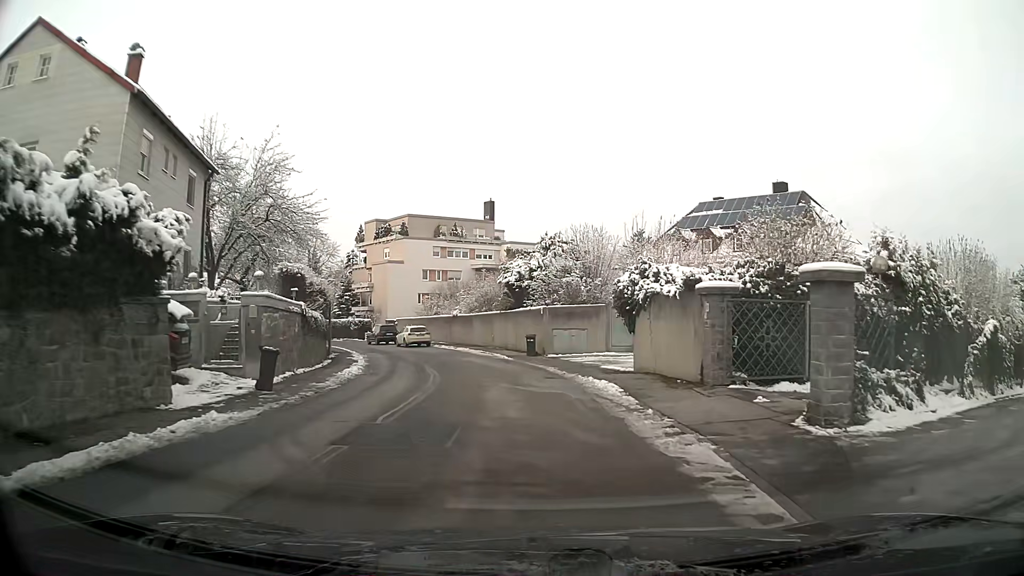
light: Day
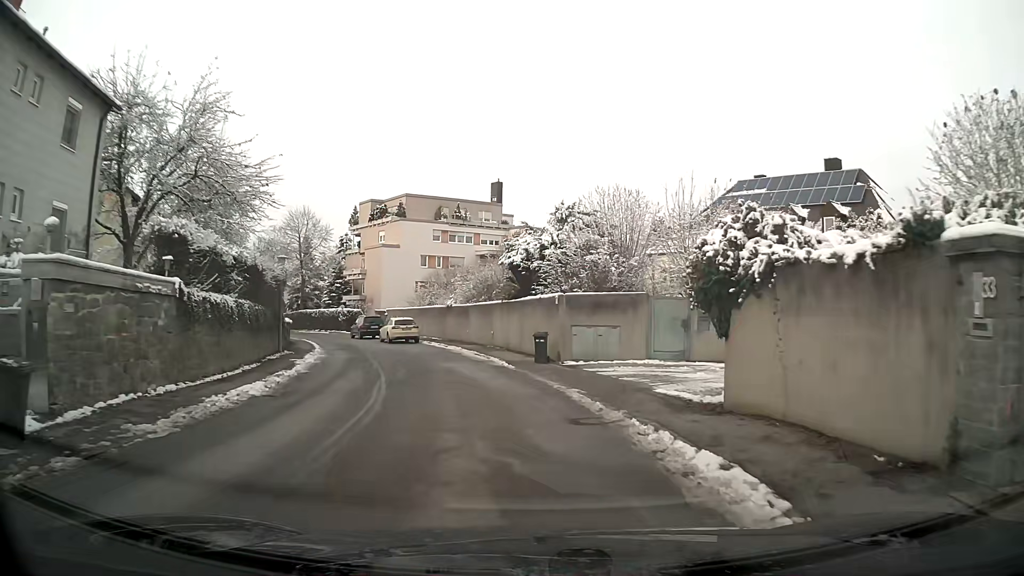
(-0.1, +8.2) m; -2°
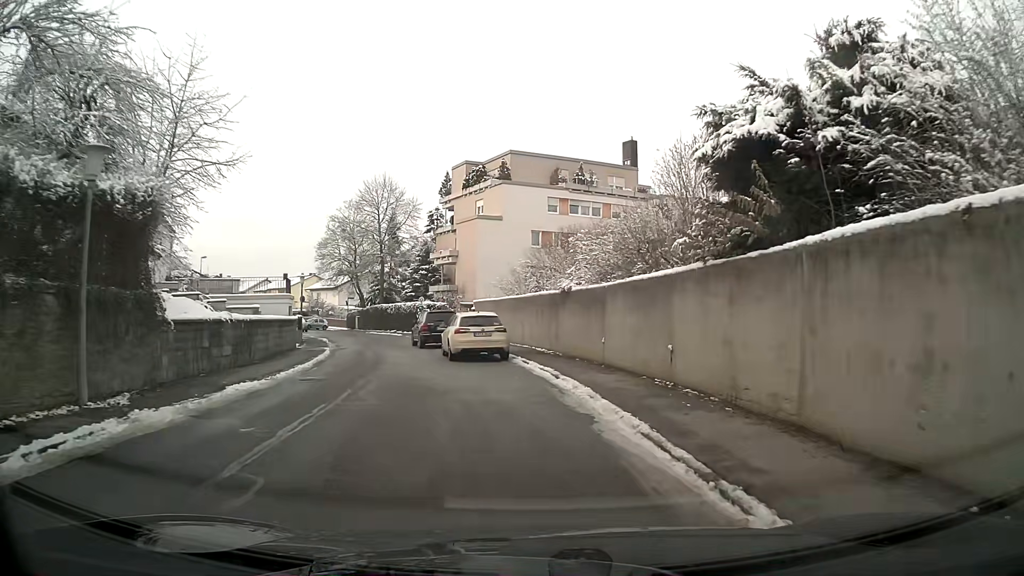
(-1.7, +18.3) m; -10°
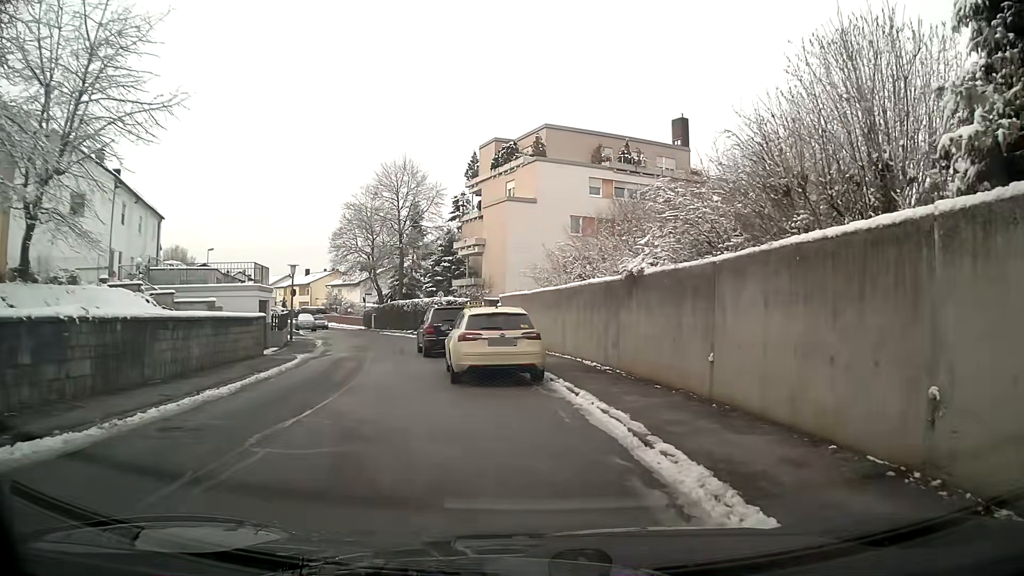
(-0.2, +7.0) m; -3°
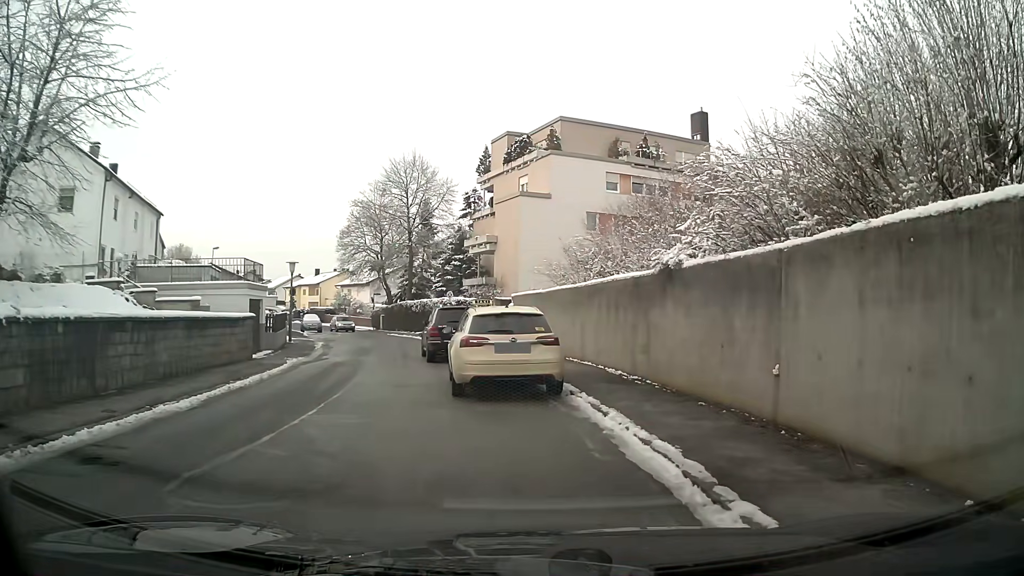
(0.0, +1.9) m; -1°
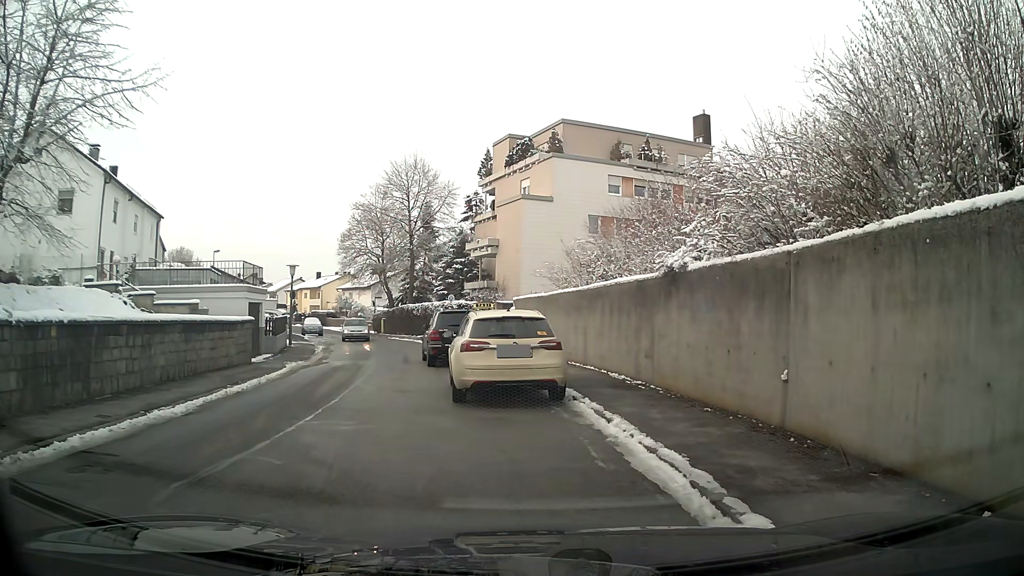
(0.0, +0.3) m; 0°
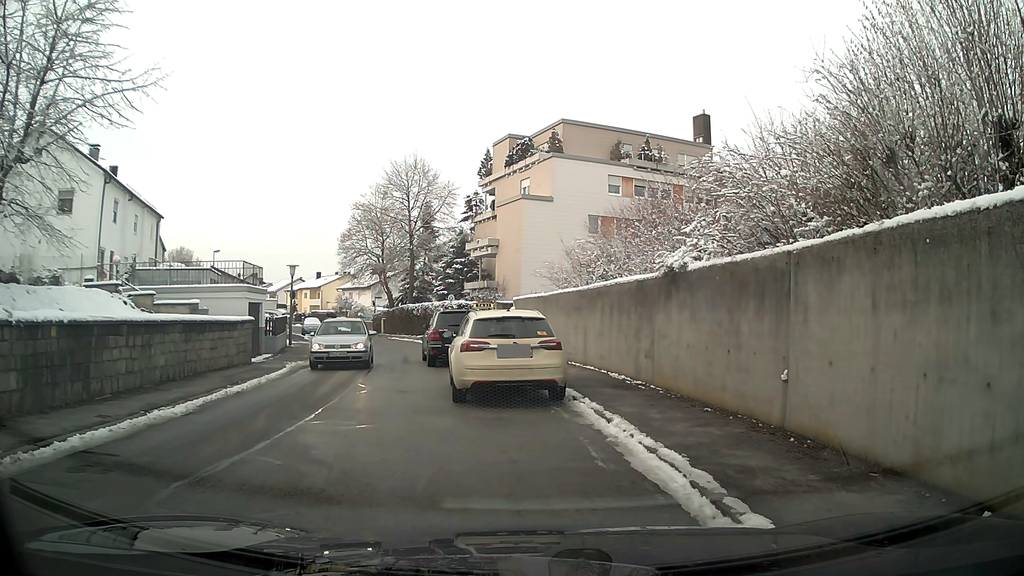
(0.0, 0.0) m; 0°
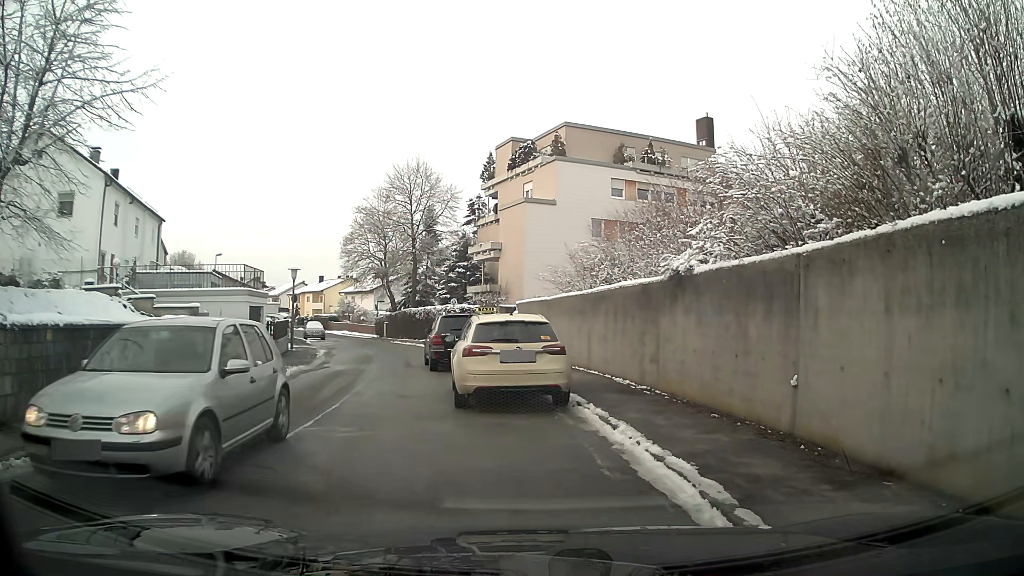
(0.0, +0.2) m; 0°
(-3, +10) (-5, +19) (-6, +29) (-8, +39) (-11, +49) (-15, +58) (-19, +67) (-23, +76) (-28, +85) (-34, +93) m
